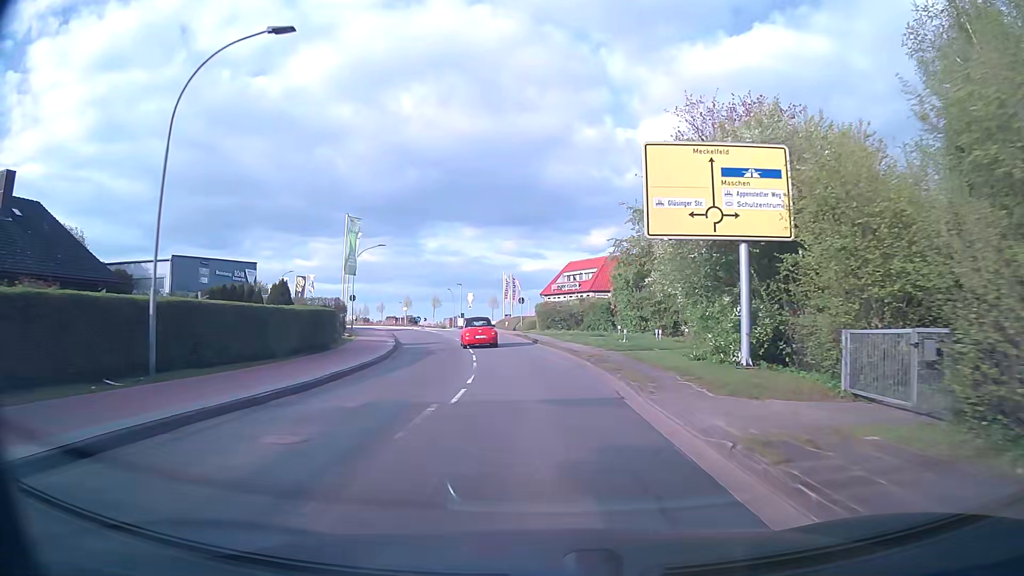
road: tertiary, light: Day
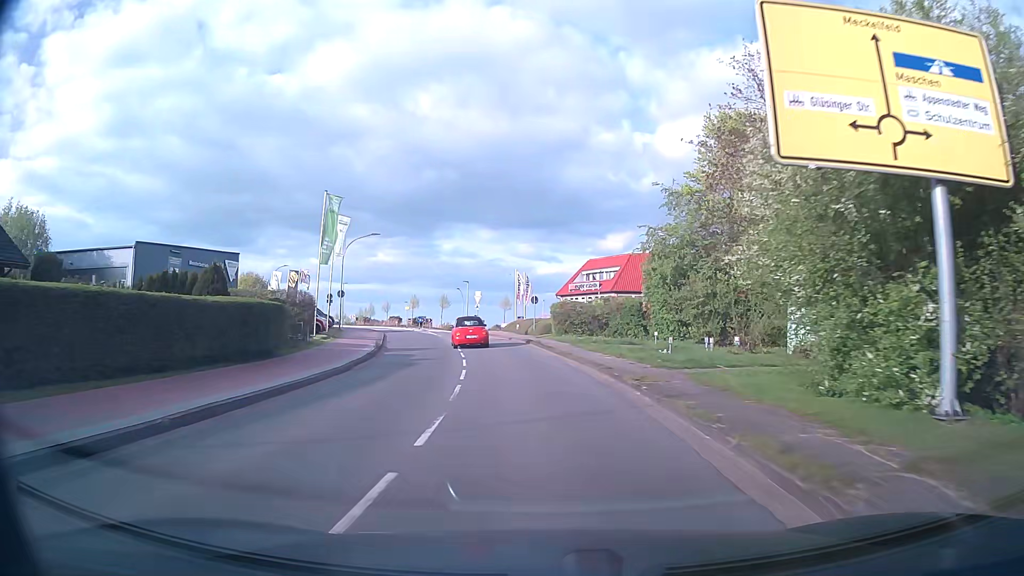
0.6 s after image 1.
(-0.1, +8.0) m; -1°
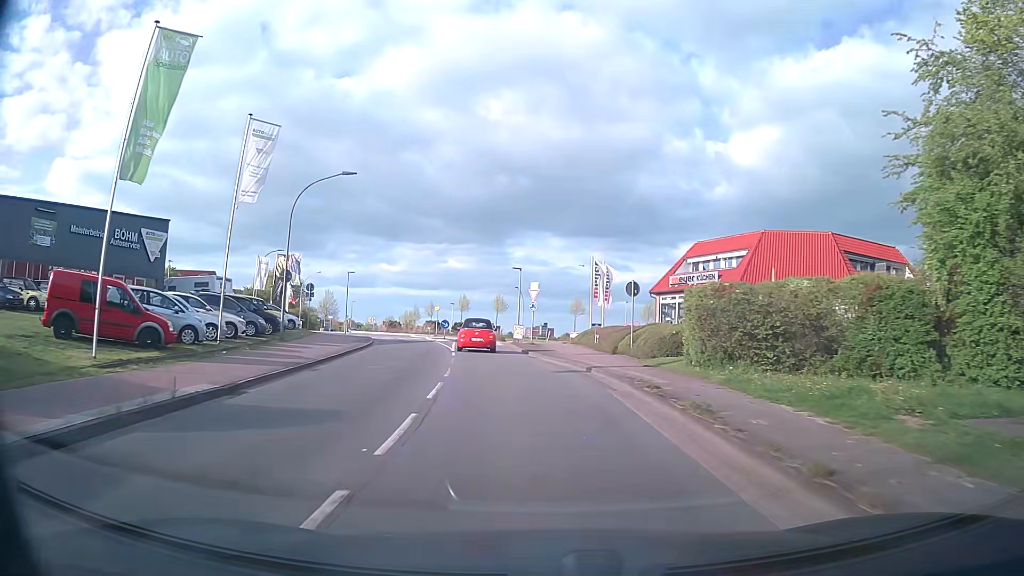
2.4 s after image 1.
(-1.0, +23.6) m; -6°
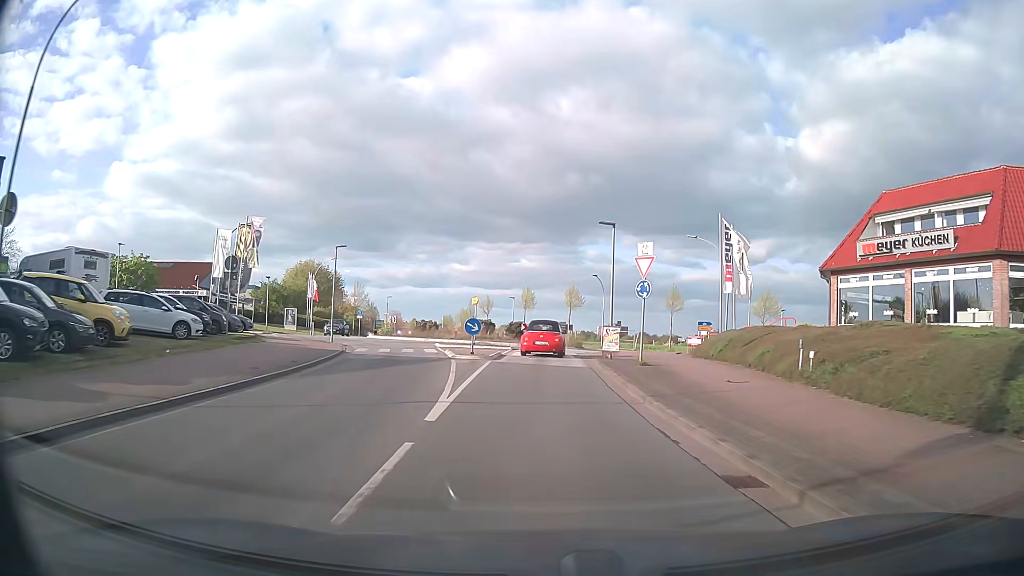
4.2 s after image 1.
(-1.2, +21.1) m; -6°
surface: asphalt
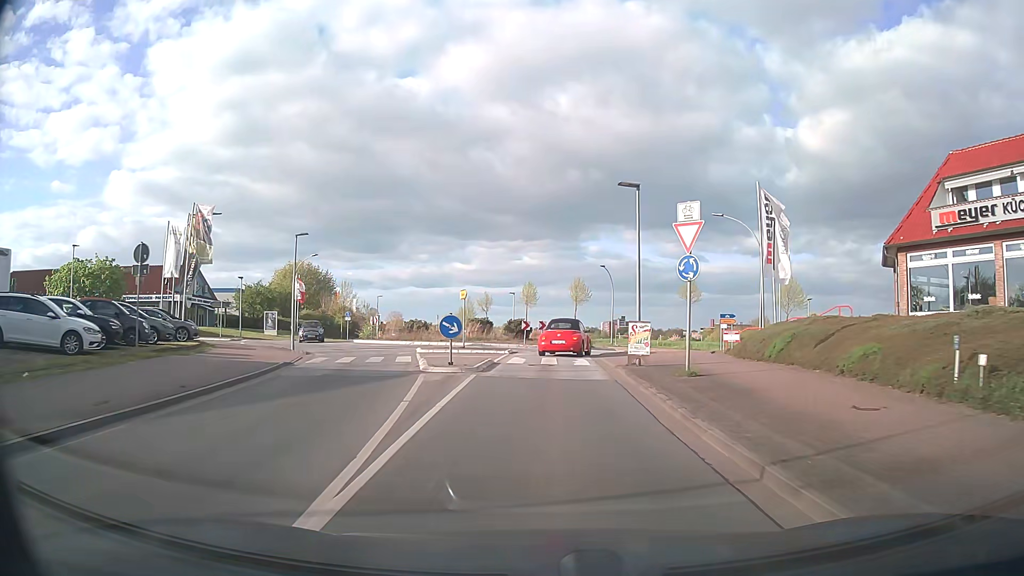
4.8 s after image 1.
(0.0, +6.4) m; 0°
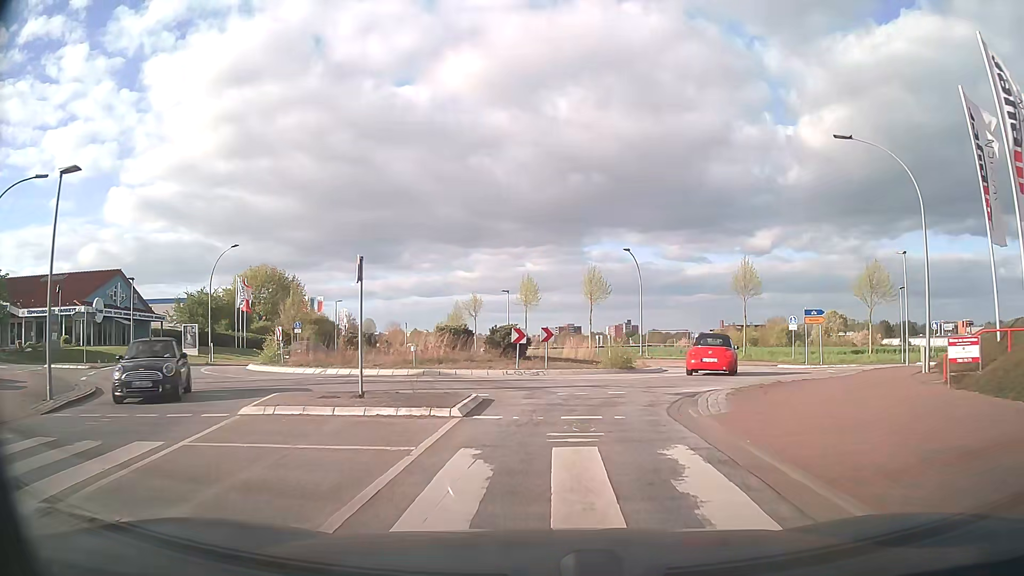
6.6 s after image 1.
(0.0, +17.1) m; -1°
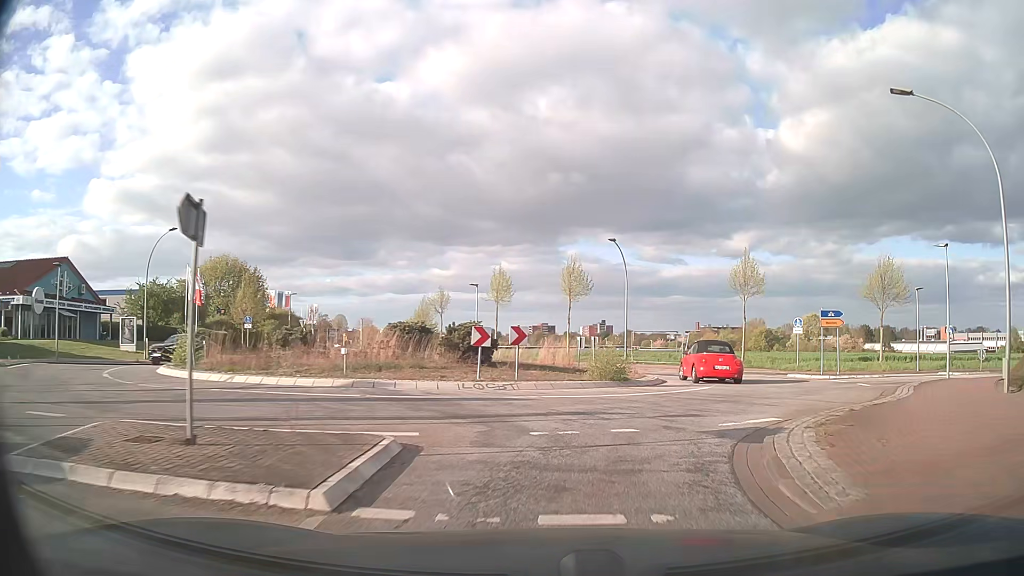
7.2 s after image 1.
(+0.1, +5.6) m; +2°
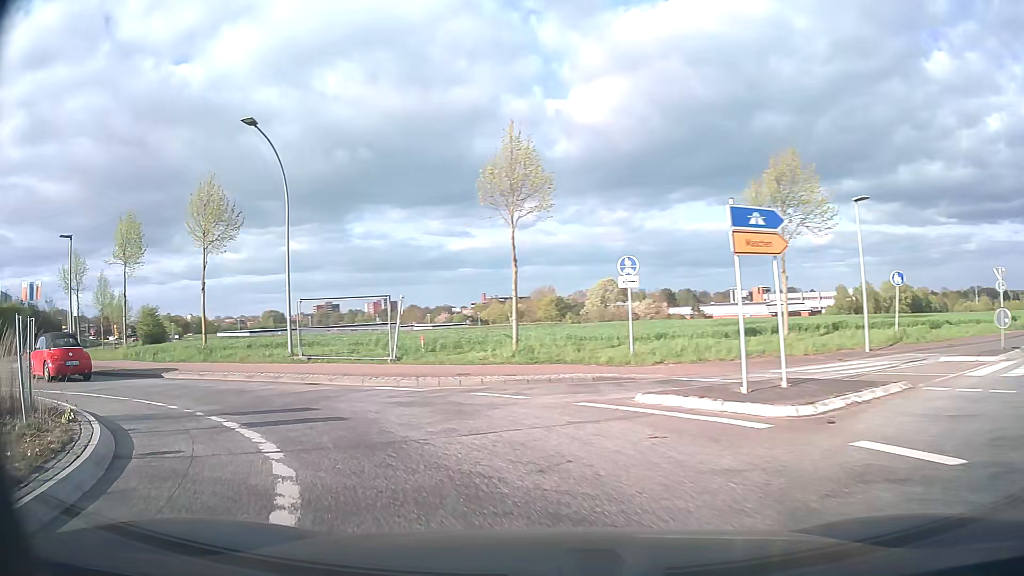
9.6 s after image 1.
(+6.3, +20.2) m; +19°
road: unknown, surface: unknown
(-3, +9) (-10, +16) (-19, +21) (-27, +27) (-34, +34) (-40, +42) (-45, +50) (-51, +59) (-56, +67) (-61, +76) m
